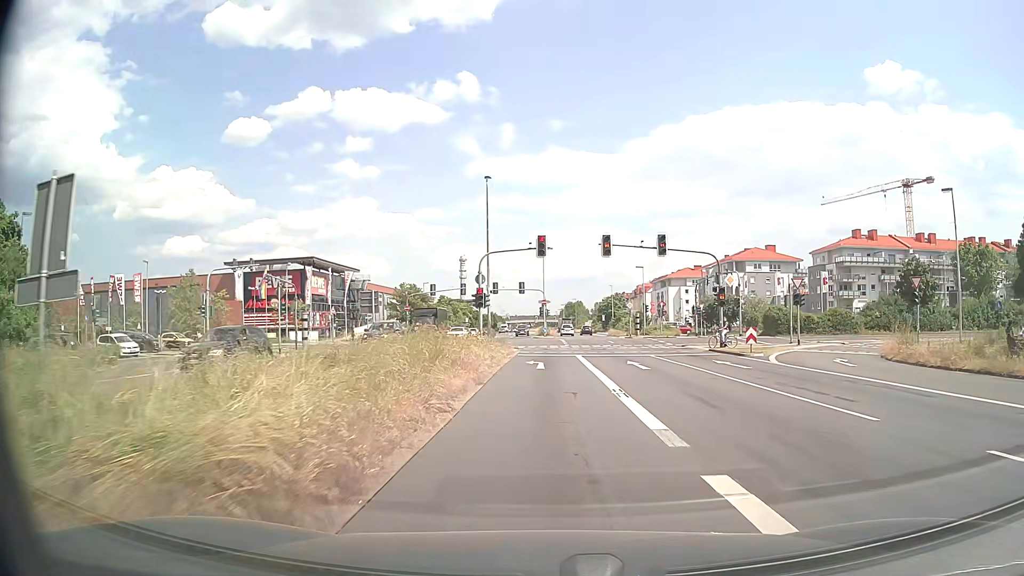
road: primary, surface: asphalt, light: Day
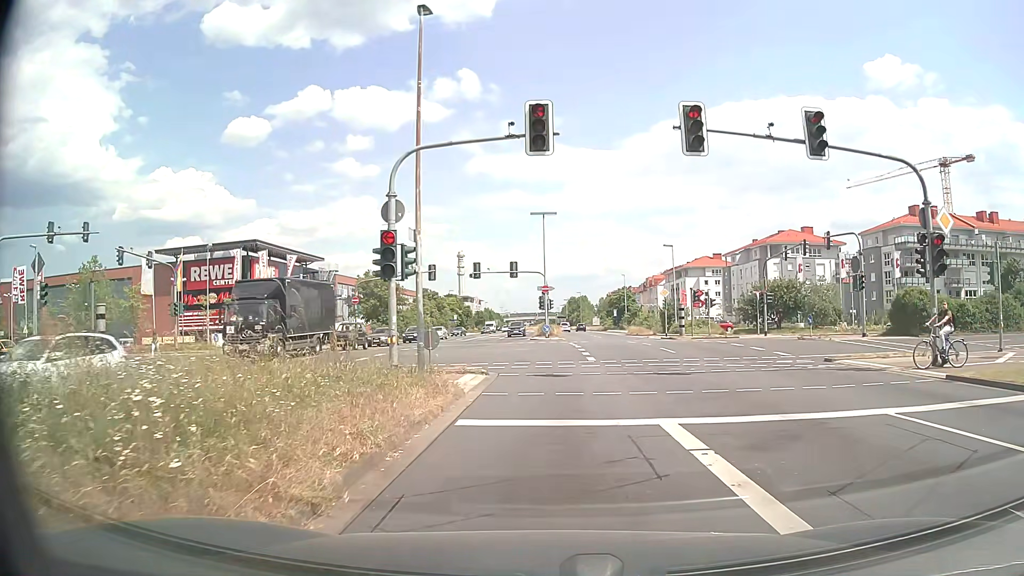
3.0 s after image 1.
(0.0, +22.1) m; 0°
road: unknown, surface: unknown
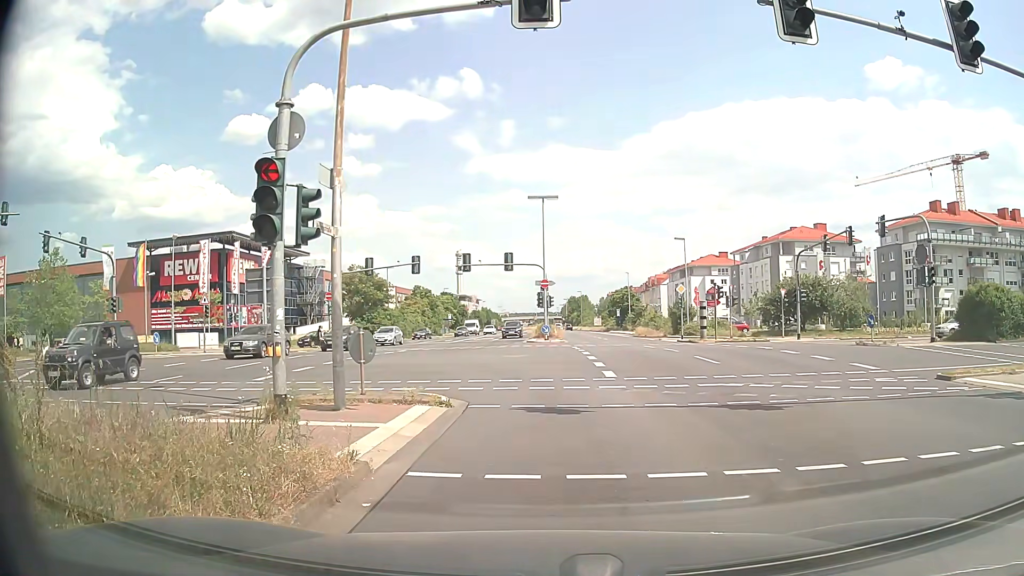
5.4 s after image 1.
(0.0, +6.6) m; 0°
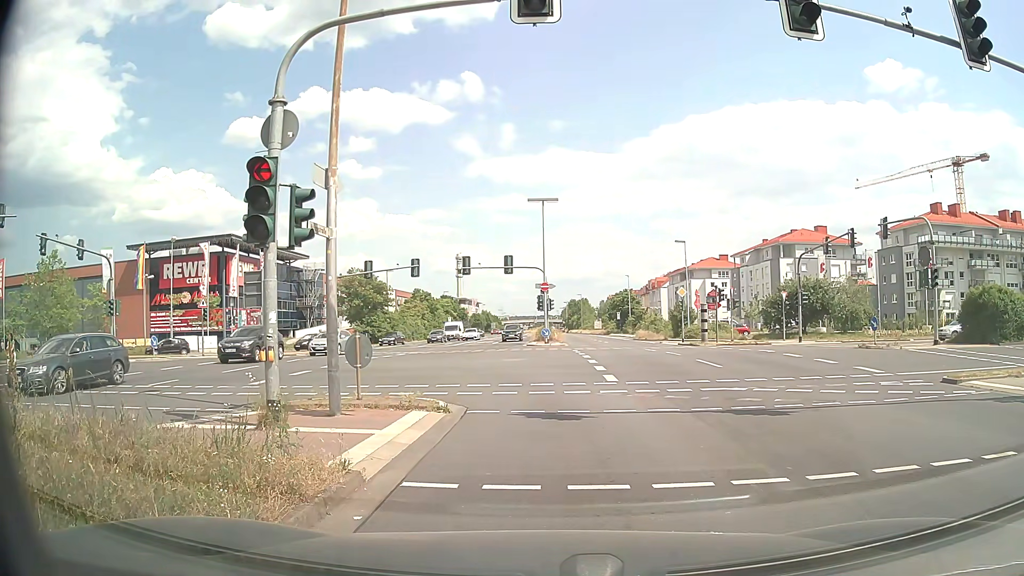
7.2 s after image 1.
(0.0, +0.3) m; 0°
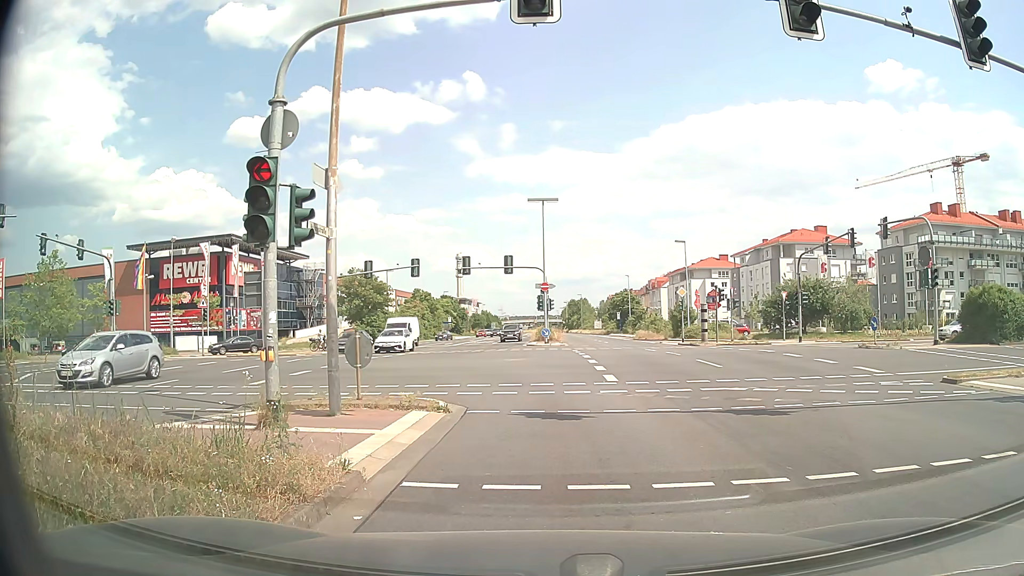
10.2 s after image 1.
(0.0, 0.0) m; 0°
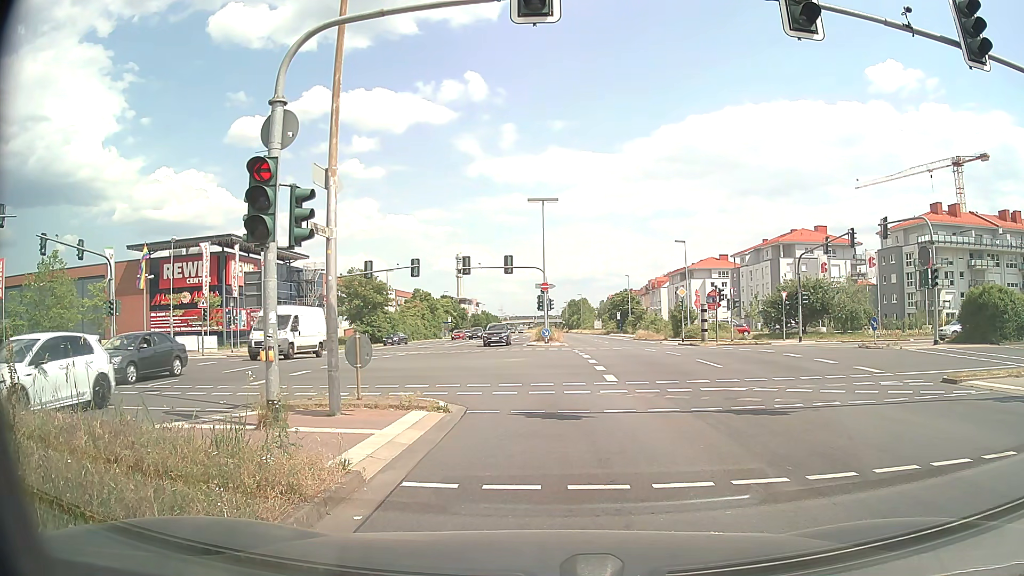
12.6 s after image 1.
(0.0, 0.0) m; 0°
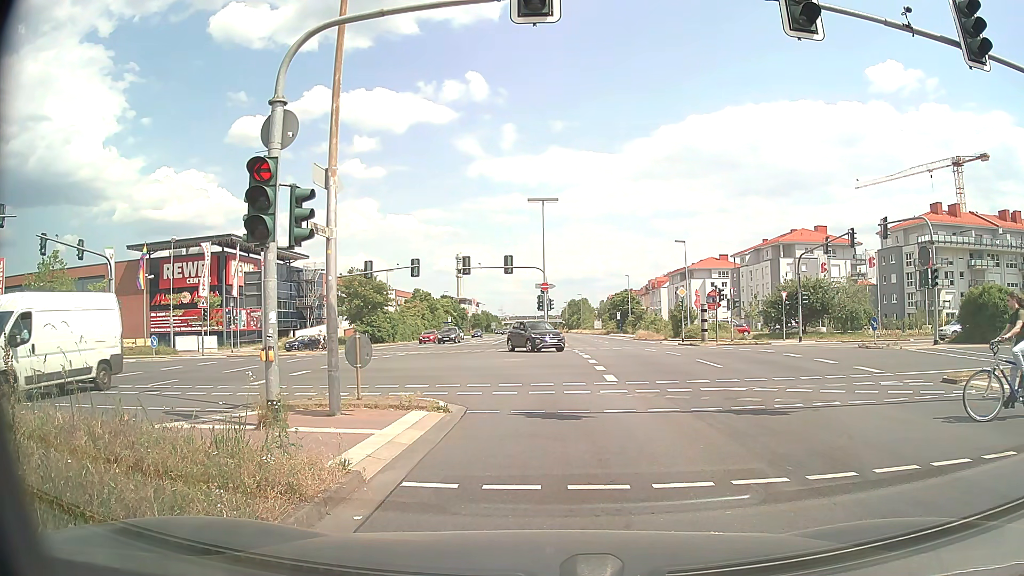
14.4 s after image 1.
(0.0, 0.0) m; 0°
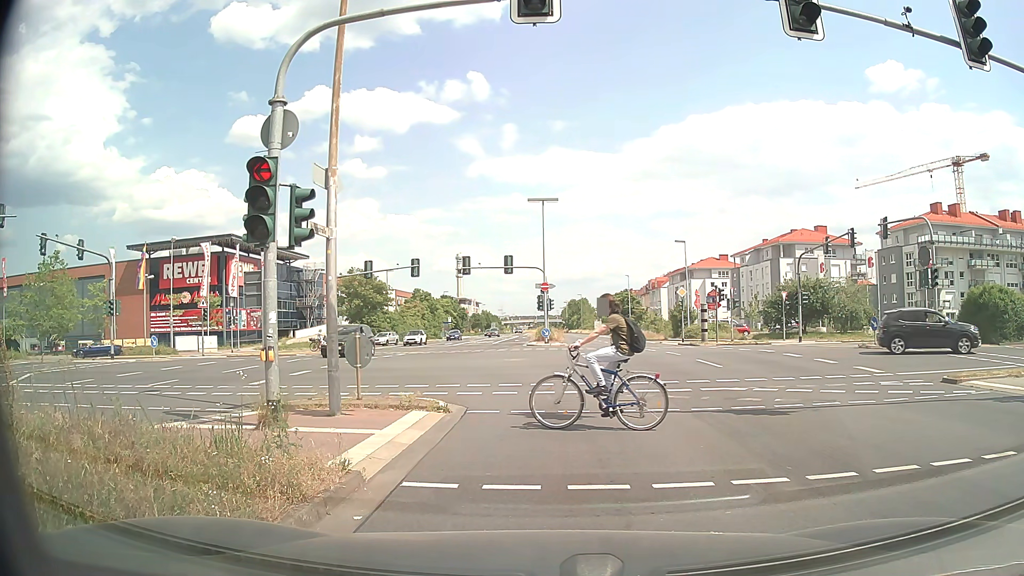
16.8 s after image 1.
(0.0, 0.0) m; 0°
(0, +10) (-2, +20) (-8, +28) (-16, +33) (-26, +35) (-36, +35) (-46, +34) (-55, +33) (-65, +32) (-75, +31) m
